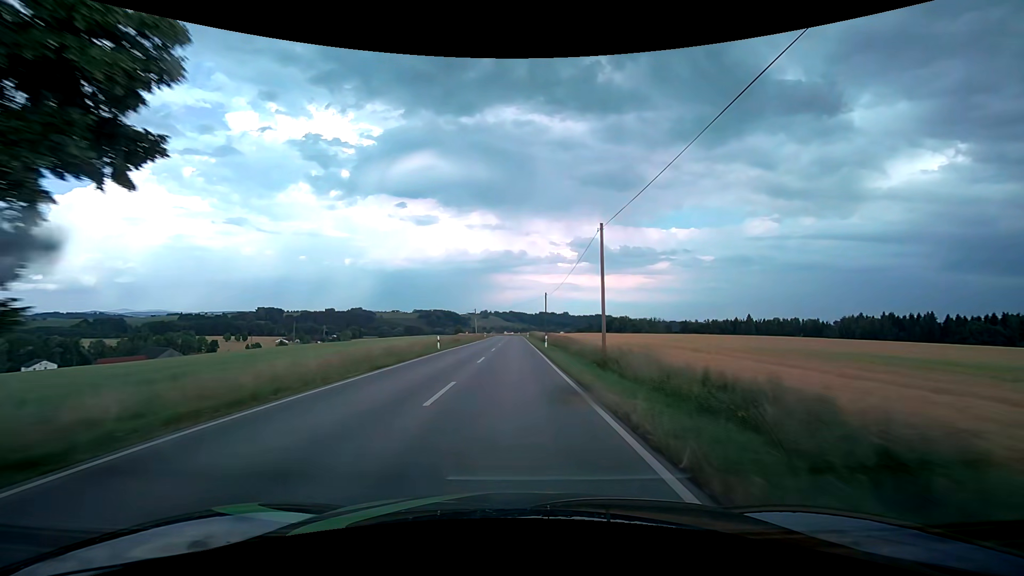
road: secondary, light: Day
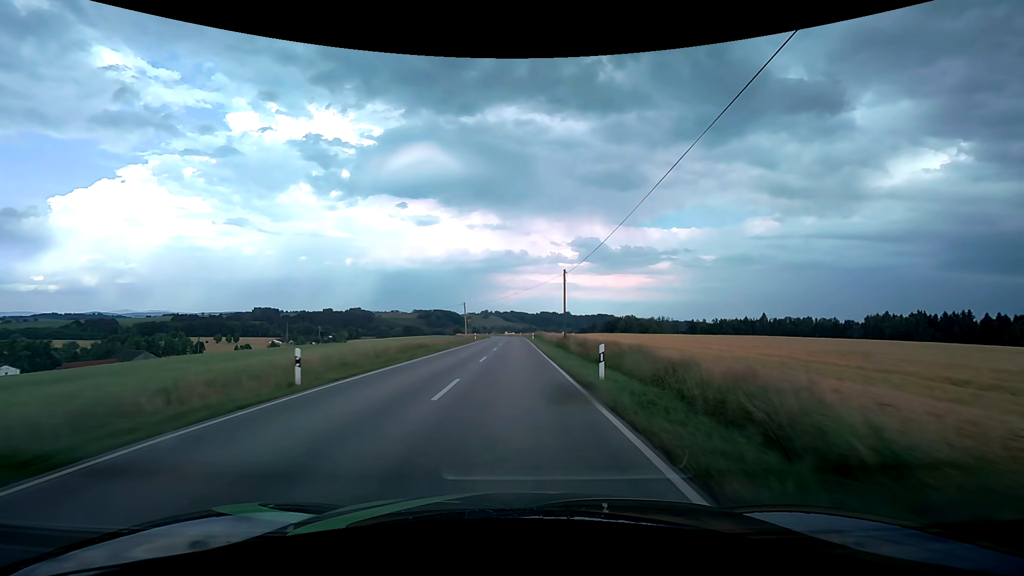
(-0.1, +23.7) m; 0°
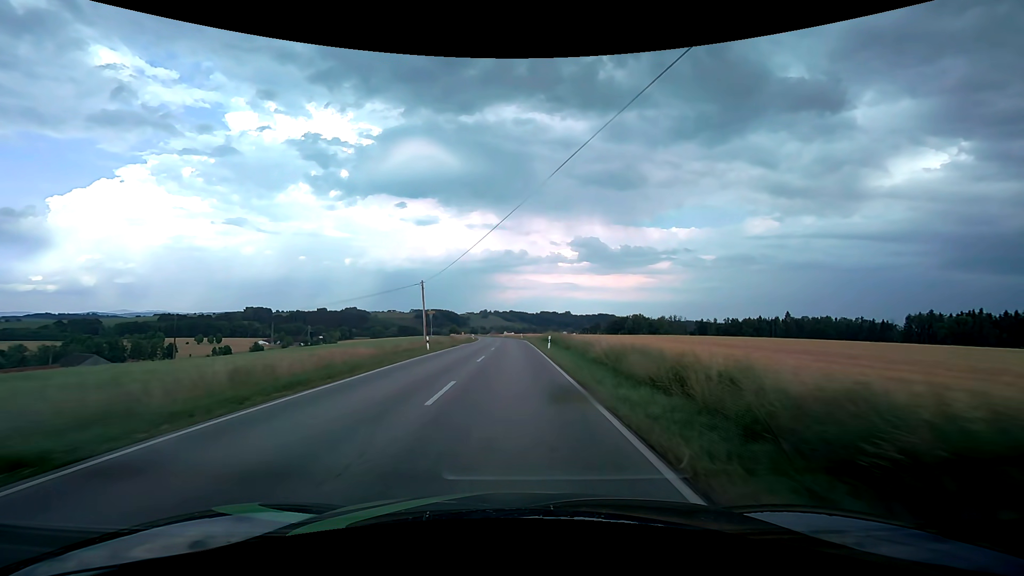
(0.0, +36.5) m; 0°
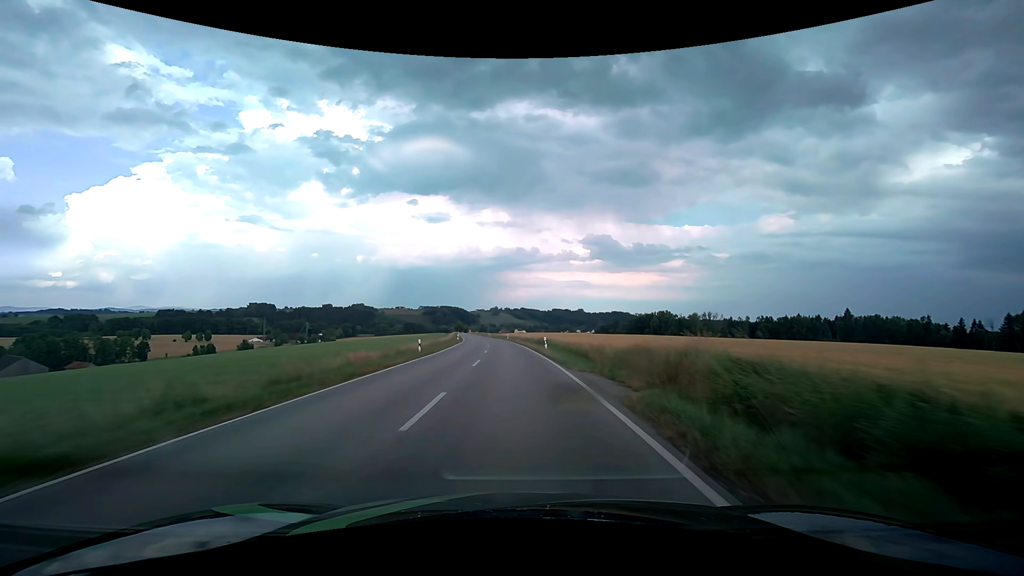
(-0.3, +50.2) m; -1°
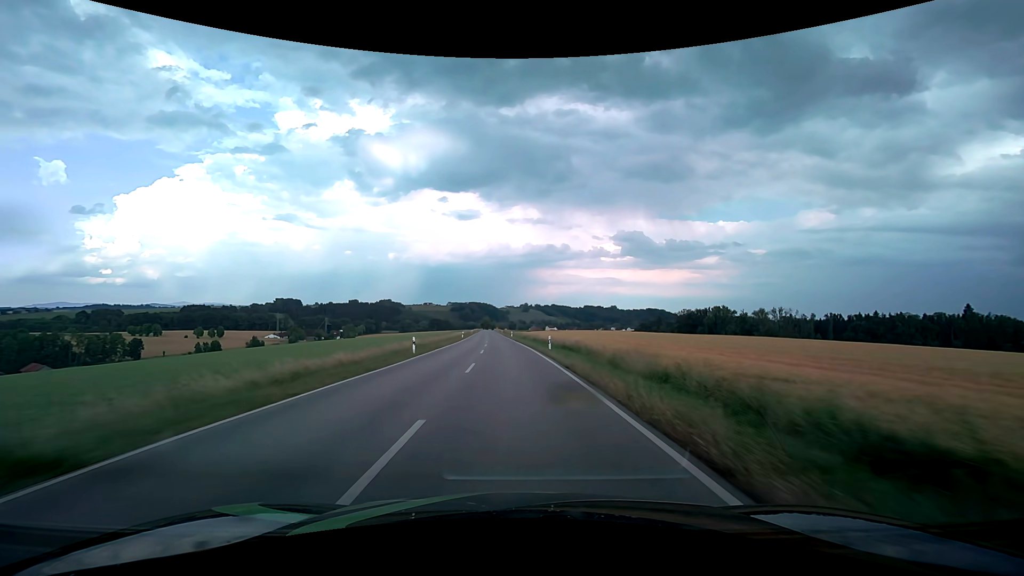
(-1.6, +51.6) m; -3°
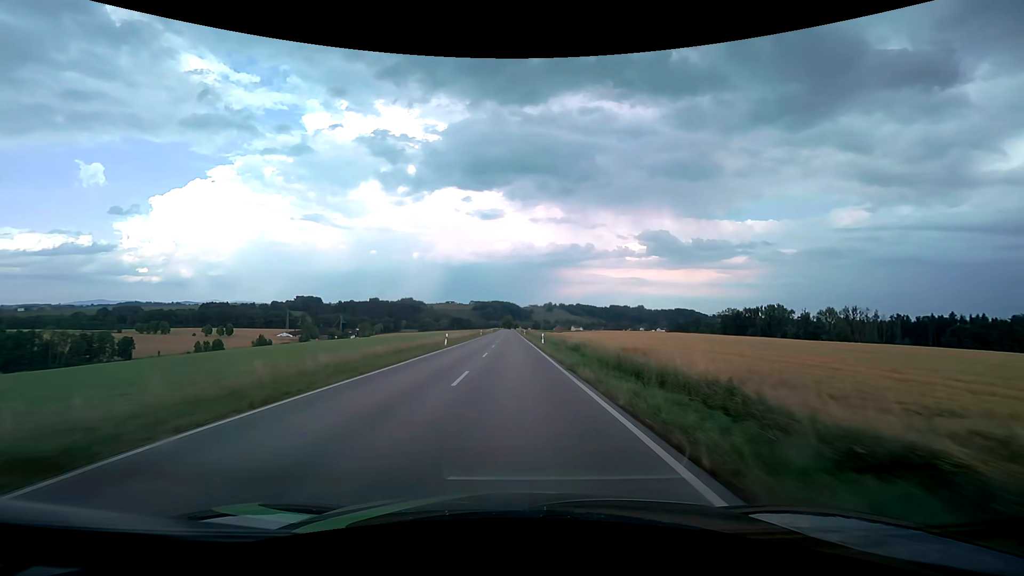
(-1.1, +39.6) m; -3°
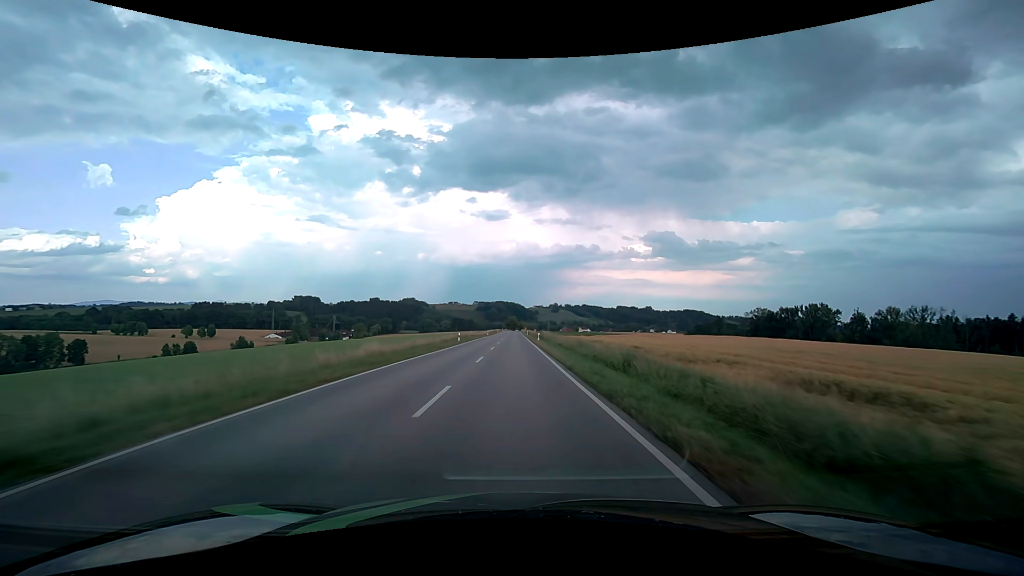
(-0.4, +40.3) m; -1°
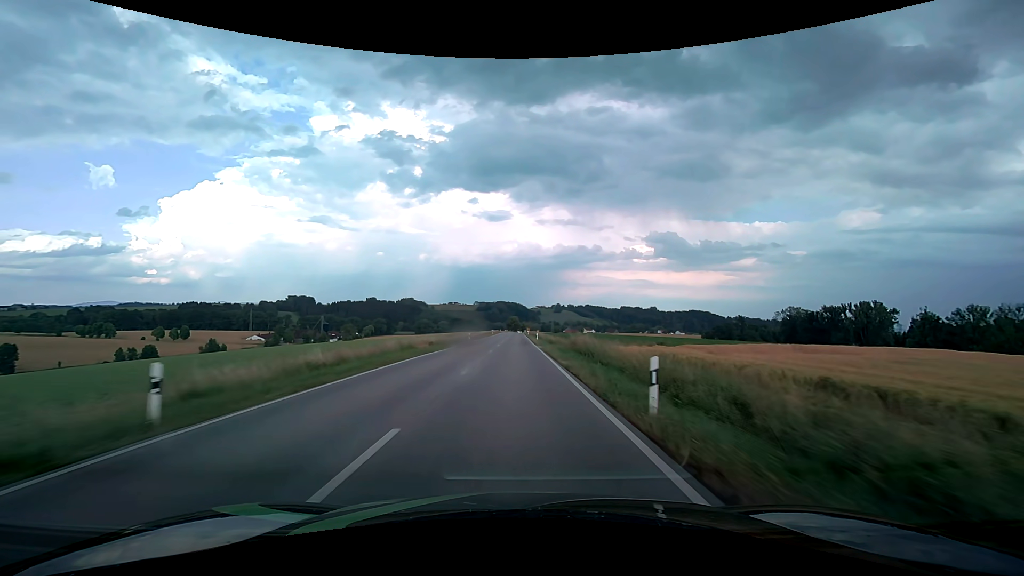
(-0.1, +40.9) m; 0°
(0, +10) (0, +20) (0, +30) (0, +40) (0, +50) (0, +60) (0, +70) (0, +80) (0, +90) (0, +100) m
